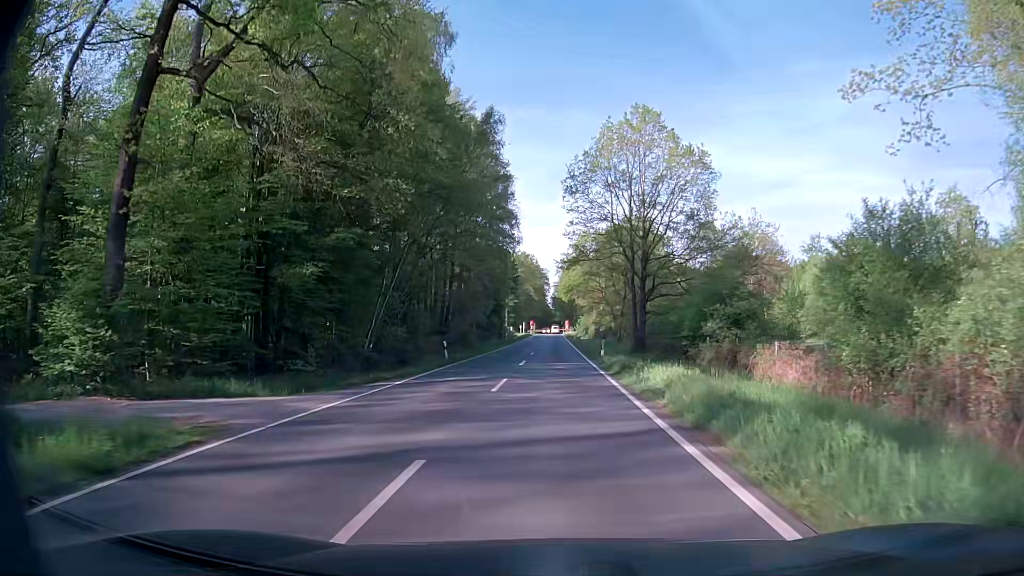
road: secondary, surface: asphalt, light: Day
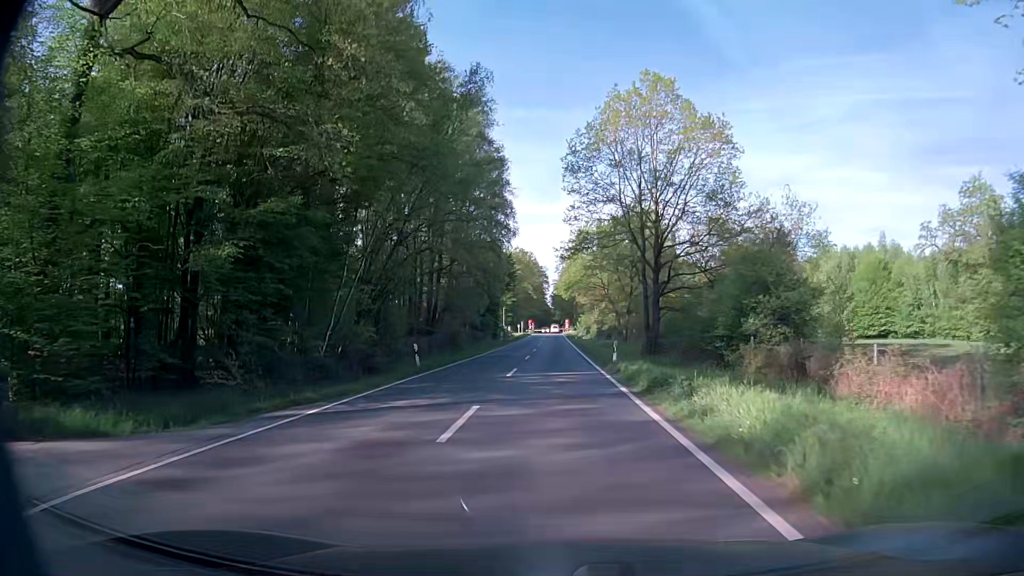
(0.0, +6.9) m; 0°
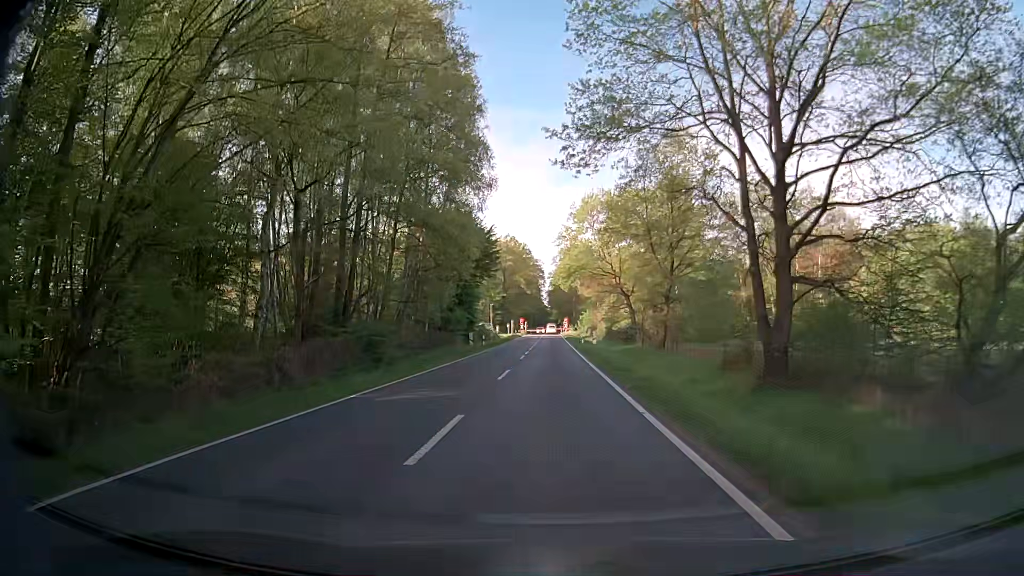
(+0.1, +25.0) m; 0°
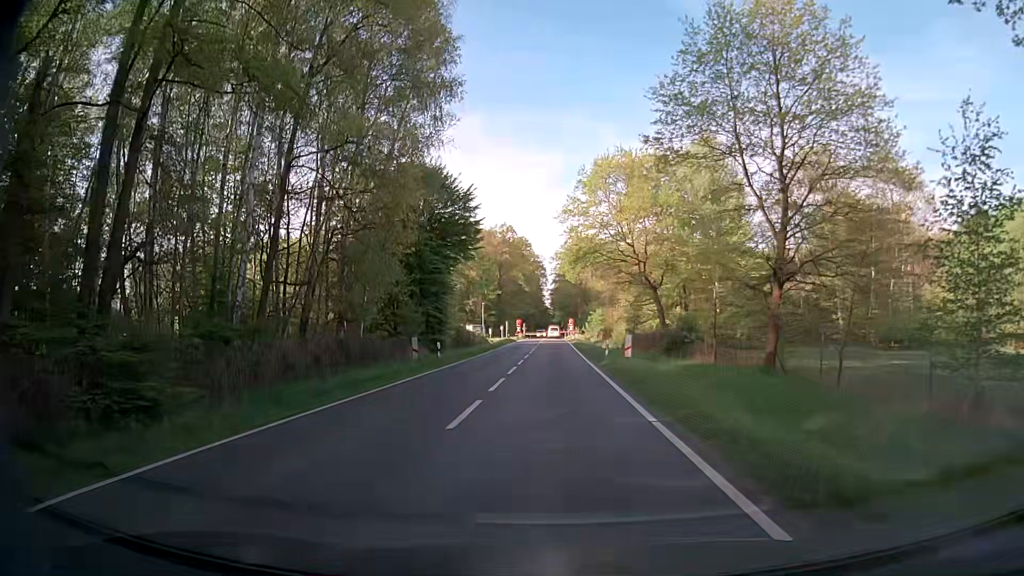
(+0.1, +21.1) m; -1°
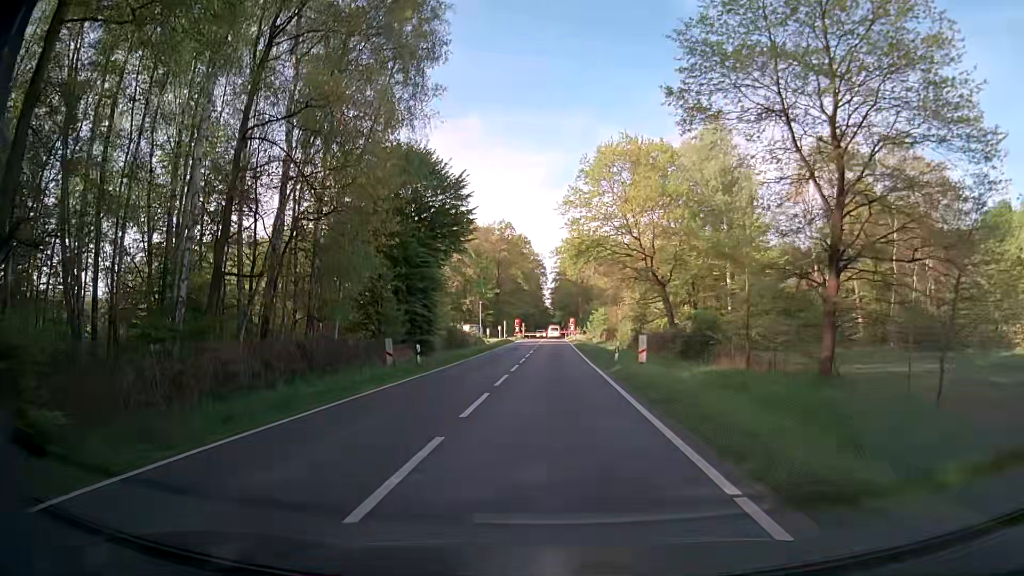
(0.0, +4.6) m; 0°
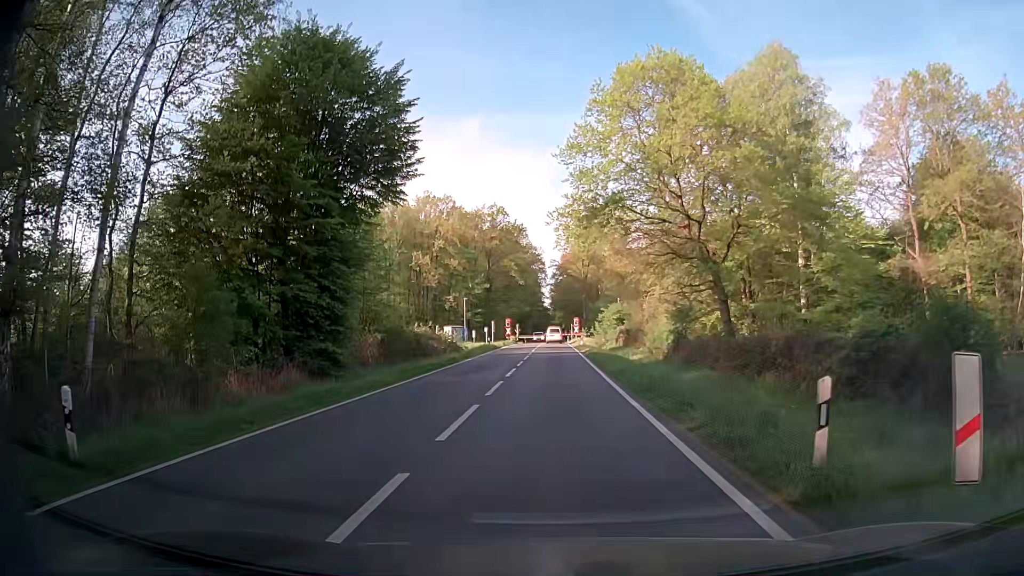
(+0.2, +19.9) m; +1°
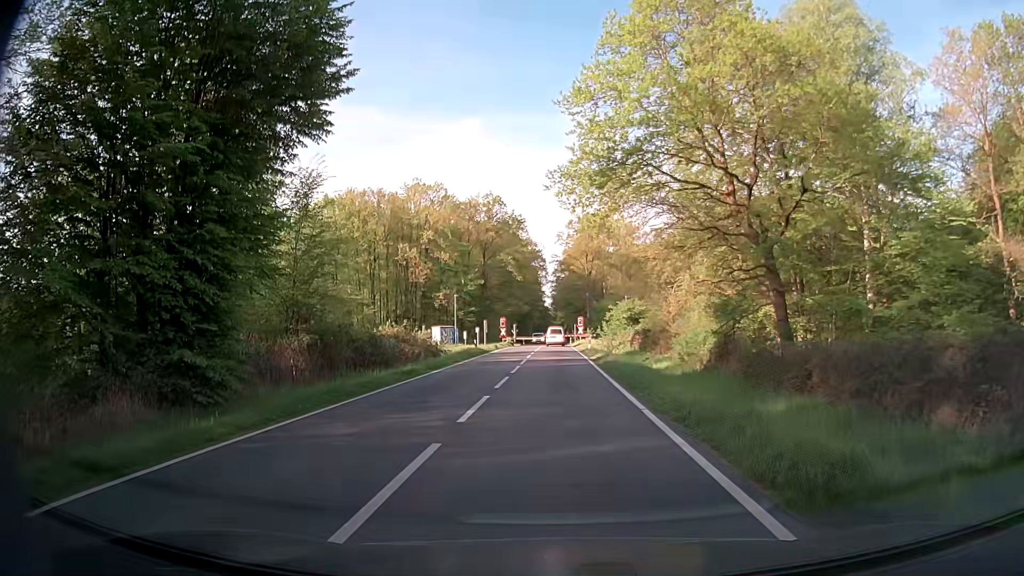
(0.0, +10.3) m; 0°
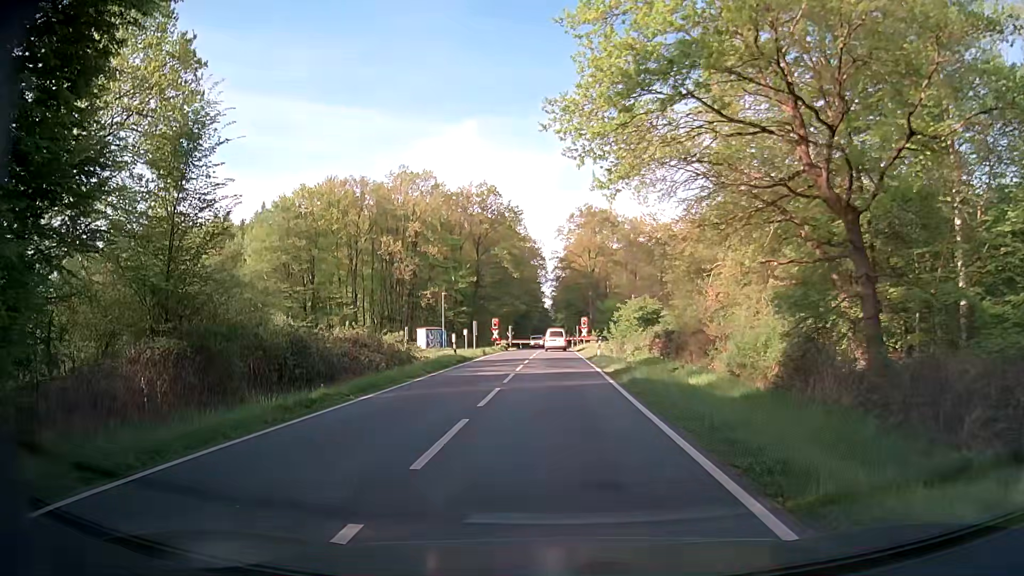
(+0.1, +9.5) m; 0°
